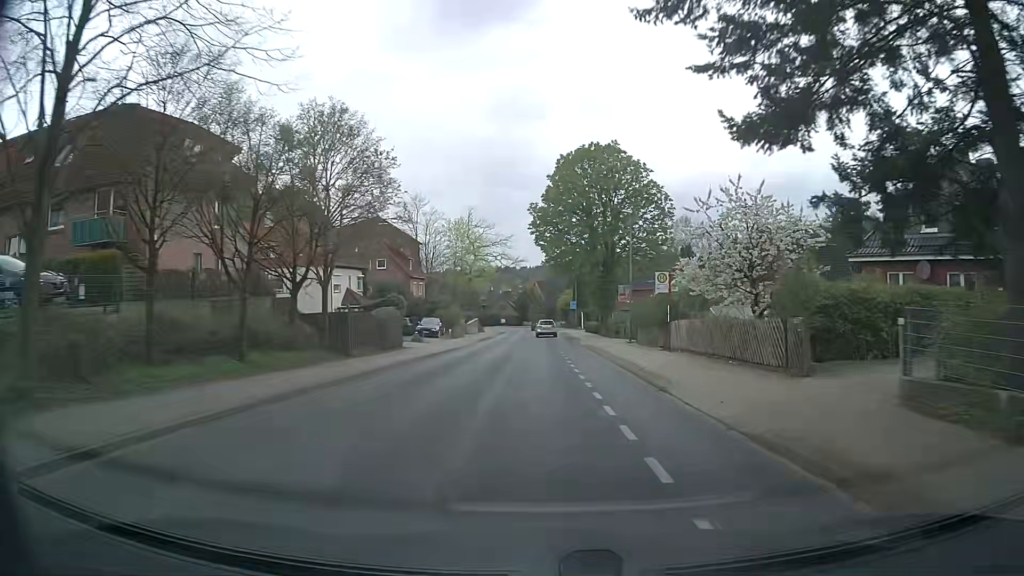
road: tertiary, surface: asphalt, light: Day
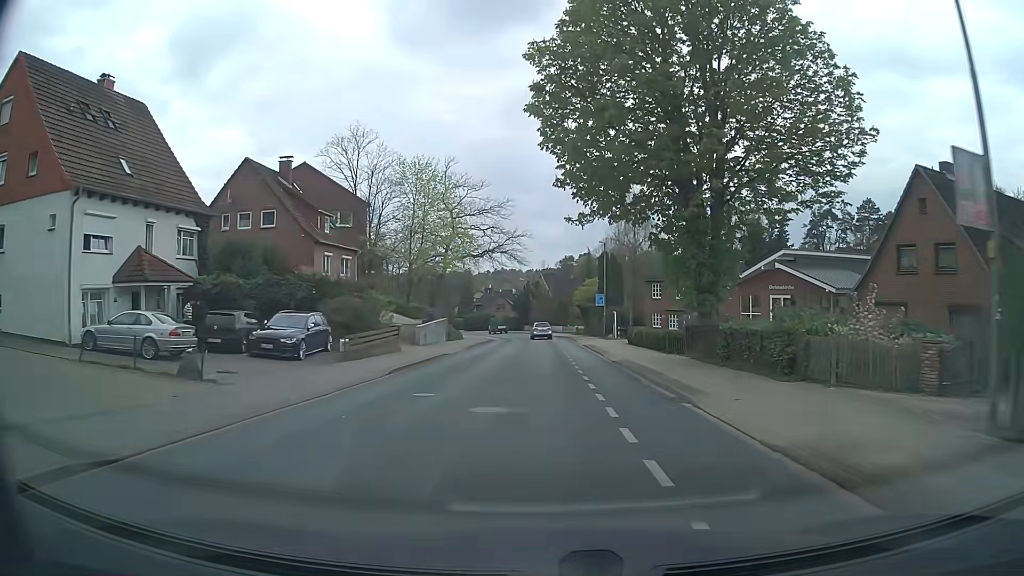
(-0.4, +32.0) m; -1°
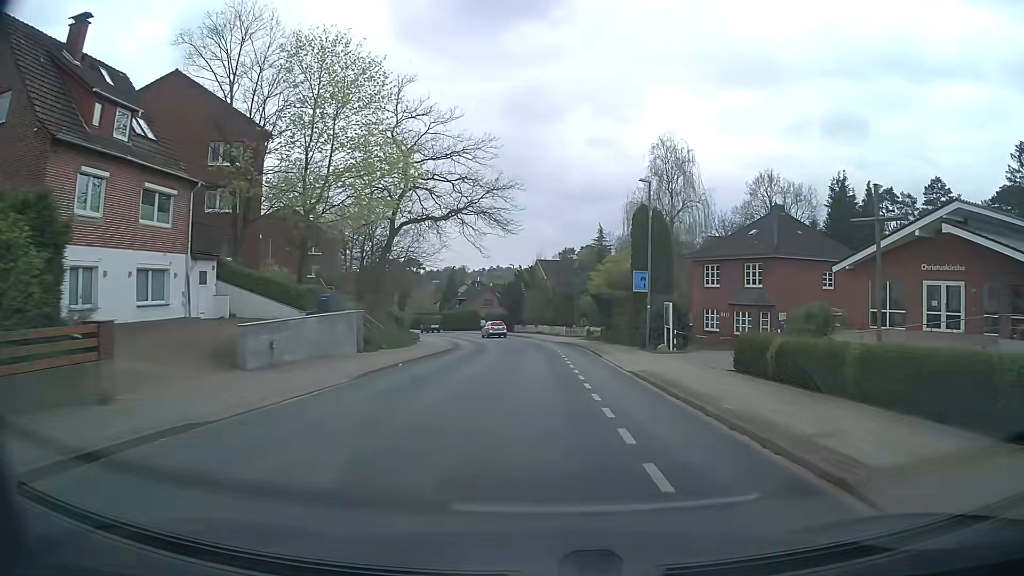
(+0.1, +23.8) m; 0°
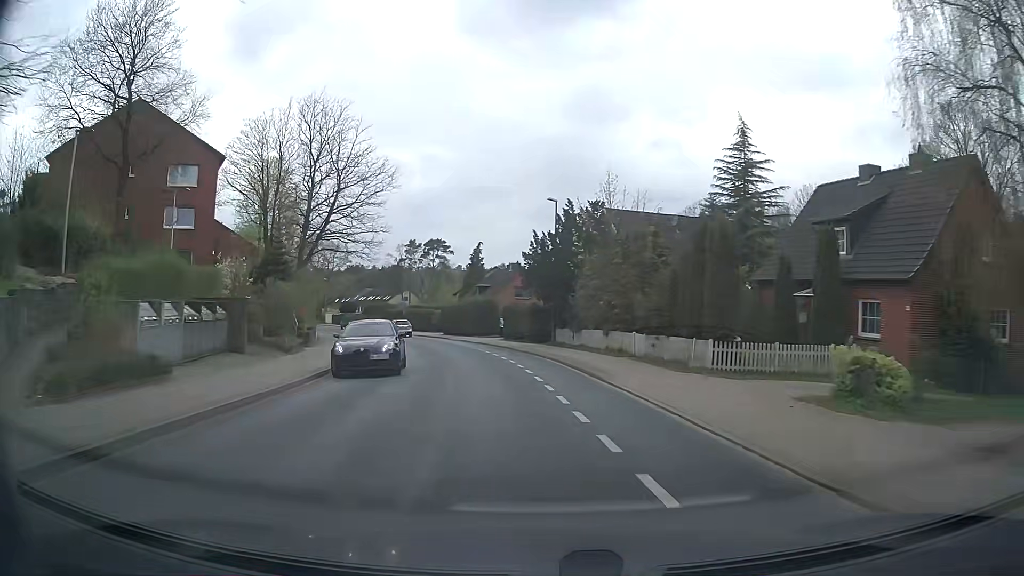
(-0.7, +41.3) m; -5°
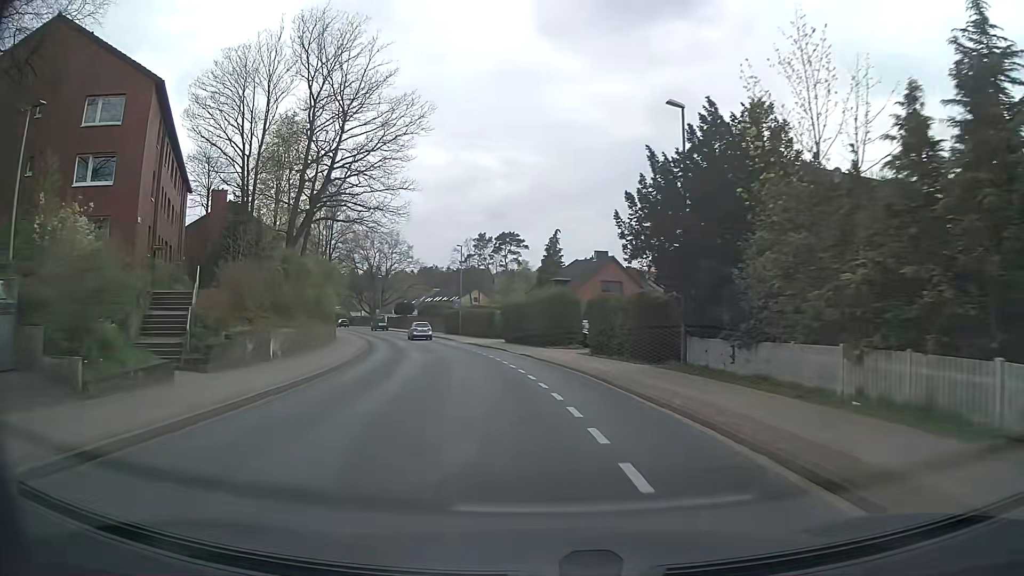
(-0.8, +16.6) m; -6°
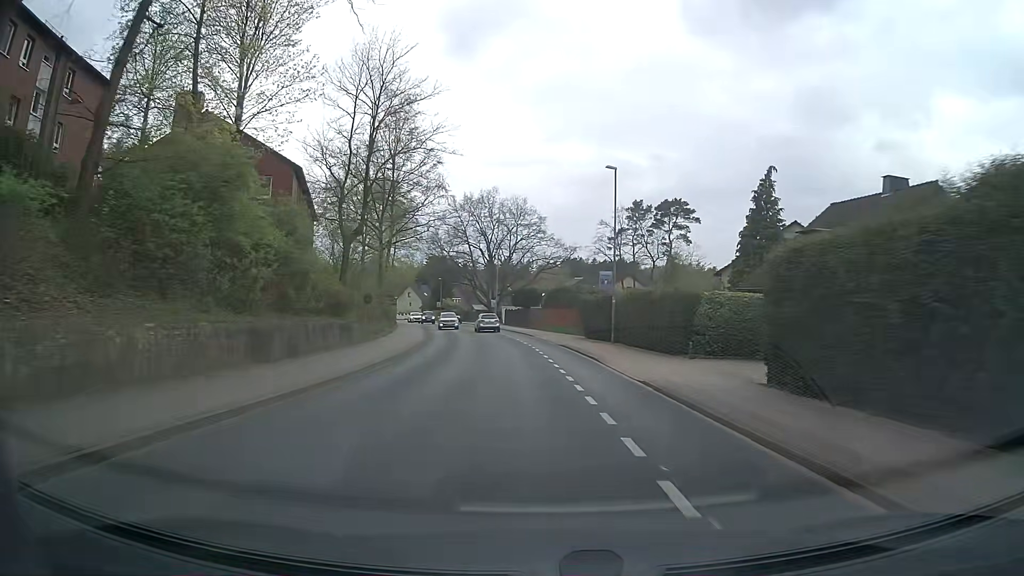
(-4.0, +32.5) m; -12°
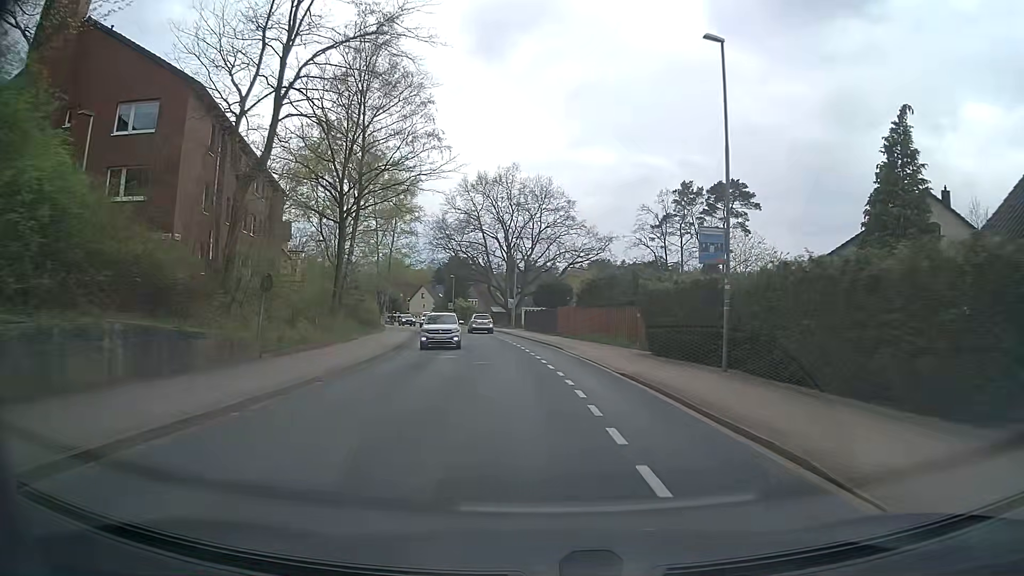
(-0.4, +16.6) m; -3°
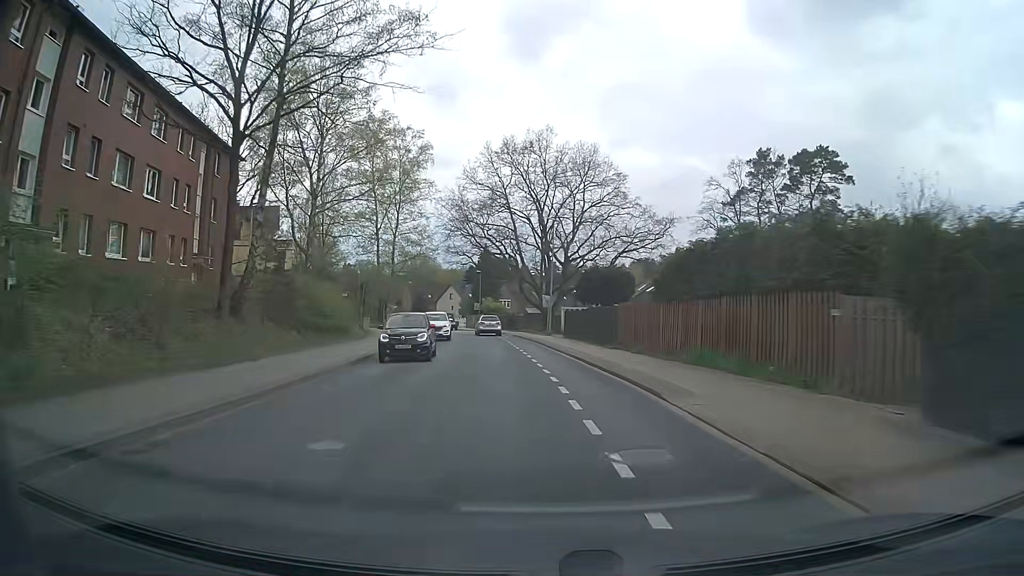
(-0.3, +16.7) m; -3°
(0, +10) (-1, +20) (-1, +30) (-2, +40) (-4, +50) (-5, +60) (-7, +70) (-9, +79) (-12, +89) (-15, +98) m
